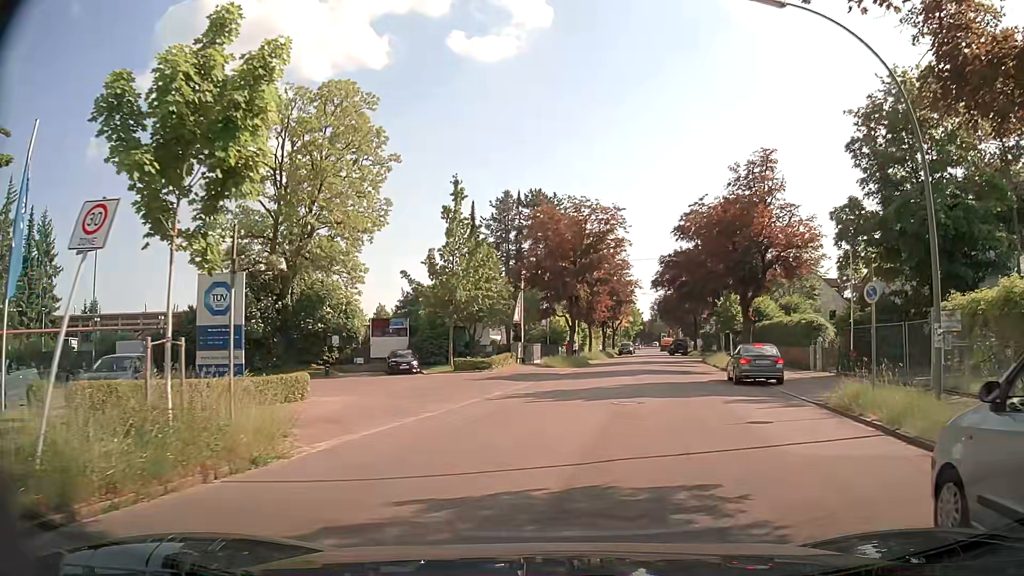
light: Day
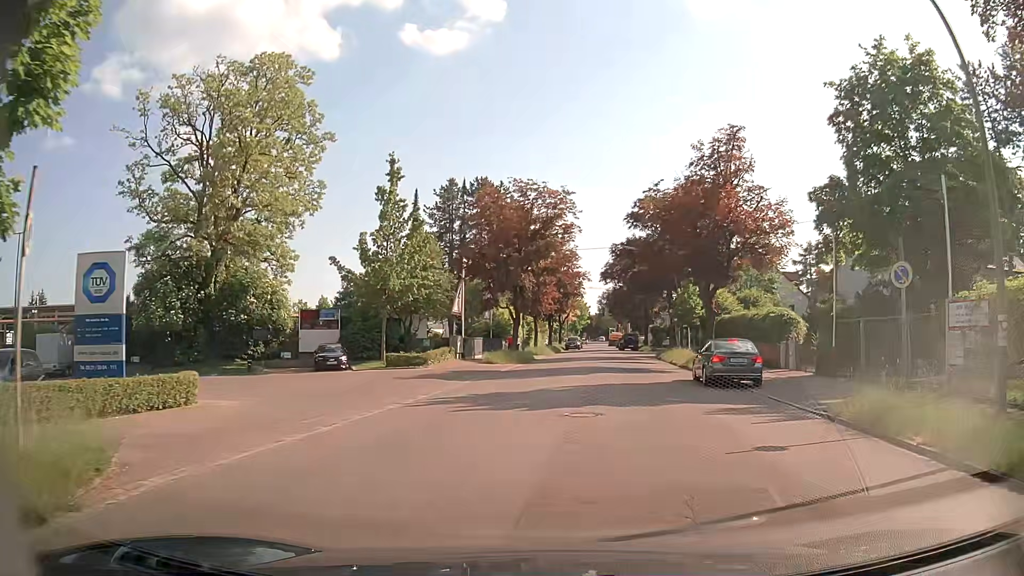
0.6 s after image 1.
(+0.1, +3.5) m; +5°
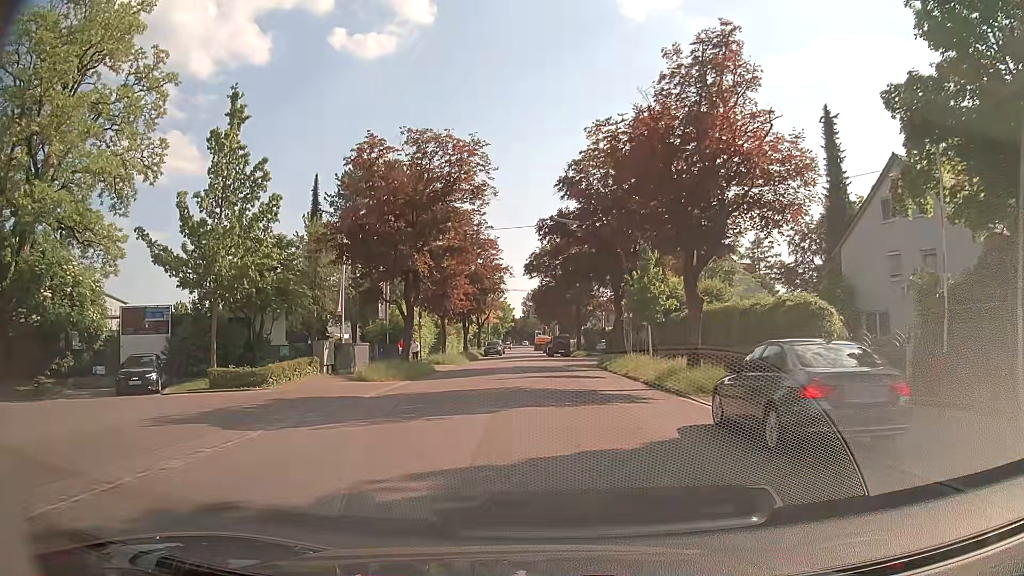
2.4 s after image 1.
(+0.8, +12.2) m; +7°
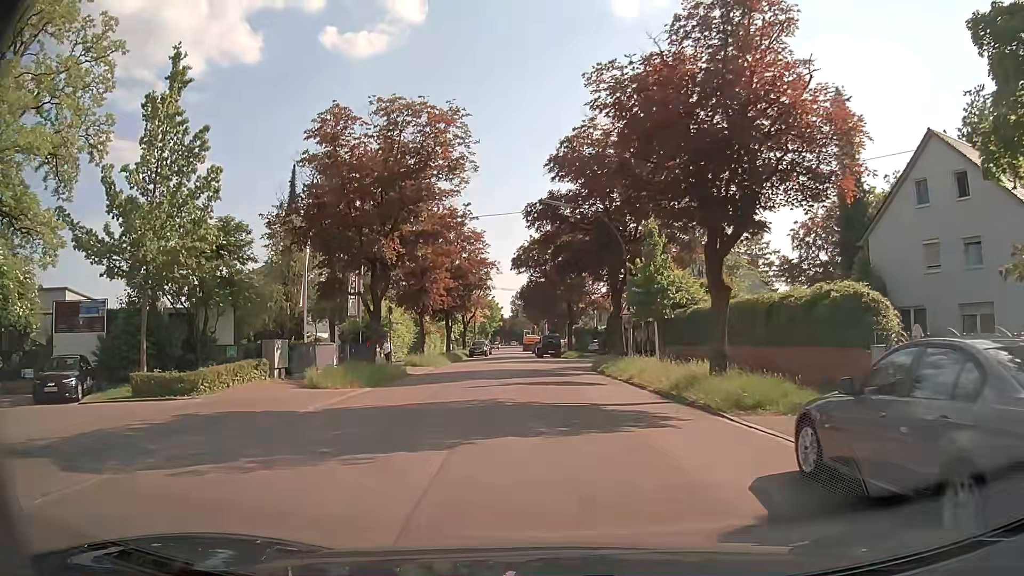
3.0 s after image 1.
(0.0, +4.4) m; +1°
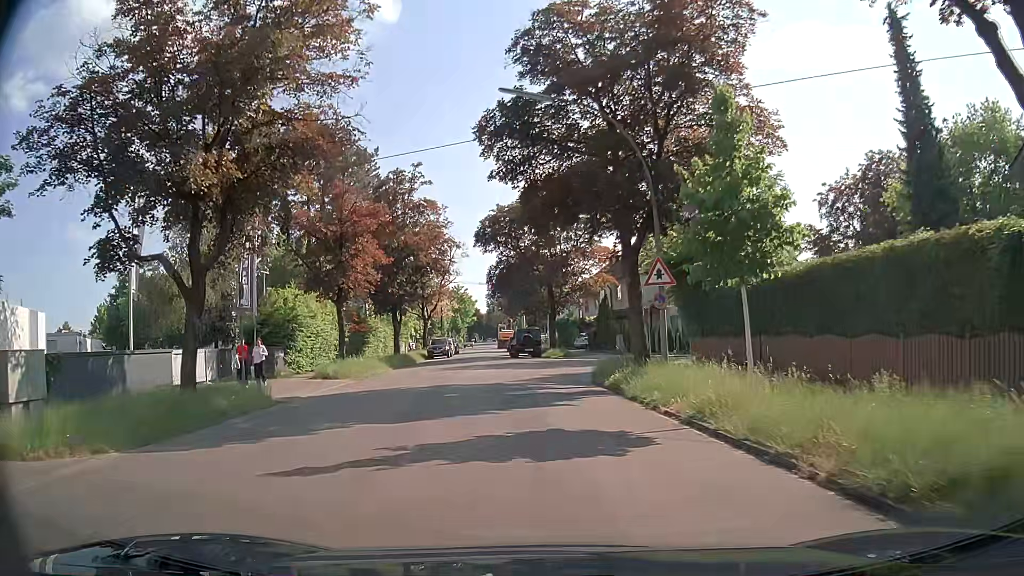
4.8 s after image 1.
(+0.2, +13.5) m; +2°
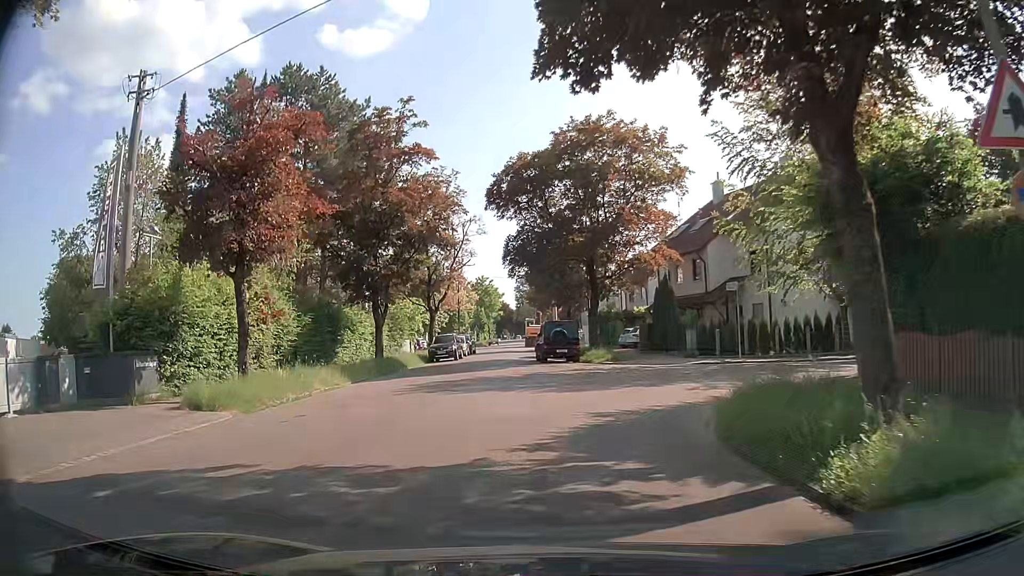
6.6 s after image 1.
(-0.5, +13.0) m; -4°
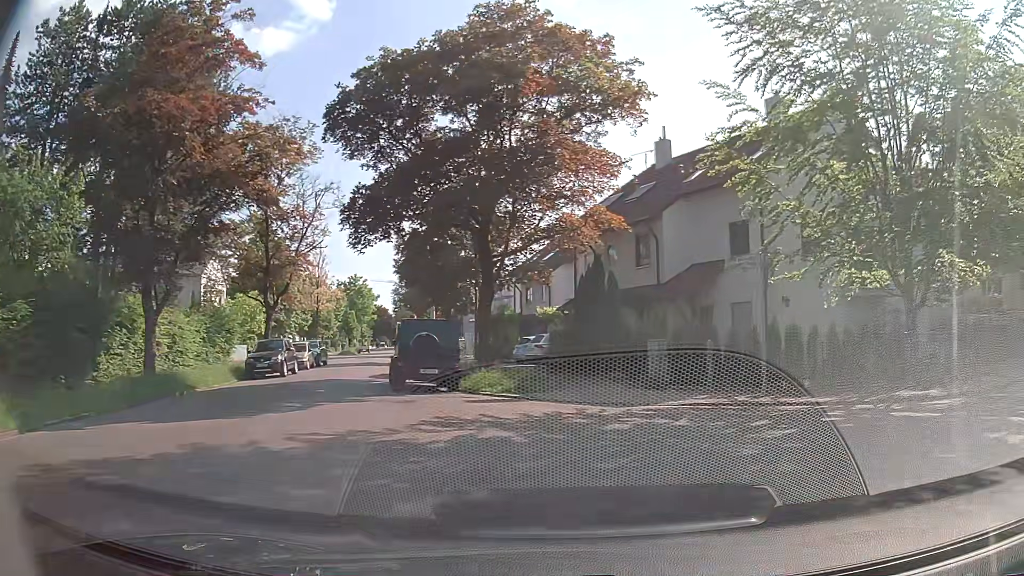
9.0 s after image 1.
(+0.4, +13.1) m; +9°
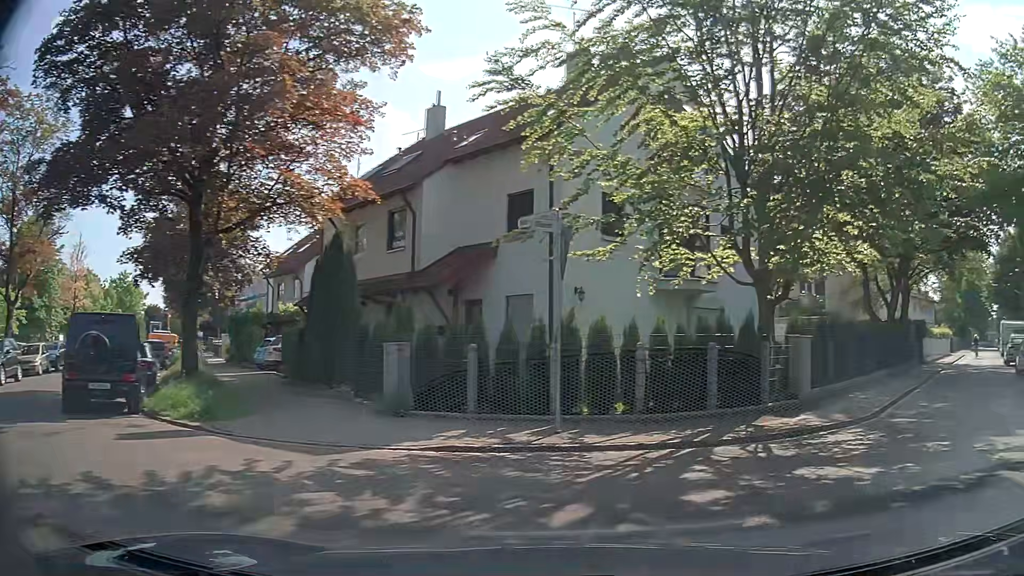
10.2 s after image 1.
(+0.8, +5.4) m; +18°
